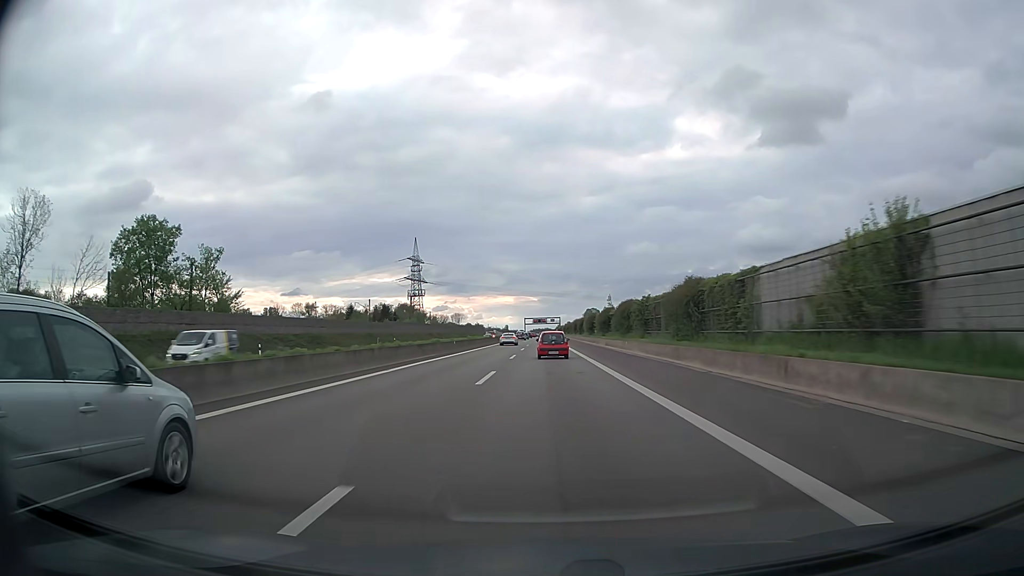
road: motorway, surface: asphalt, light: Day
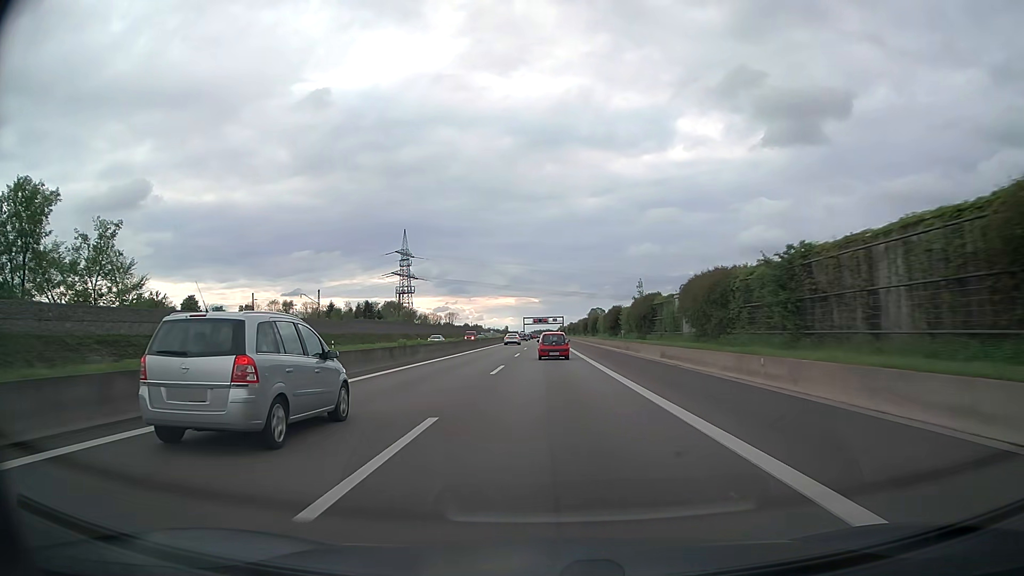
(-0.1, +31.0) m; 0°
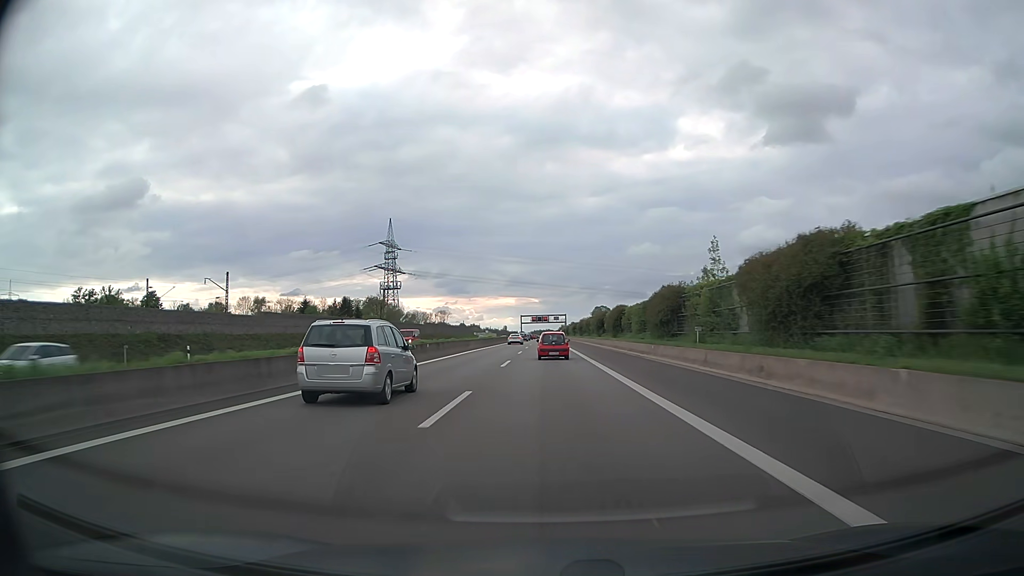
(0.0, +31.0) m; 0°
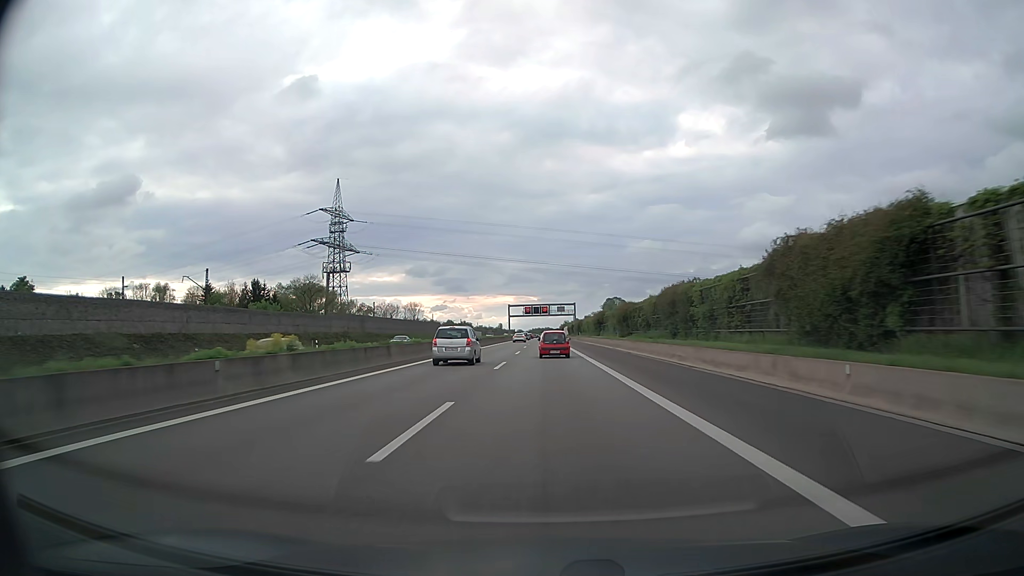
(+0.1, +74.5) m; 0°
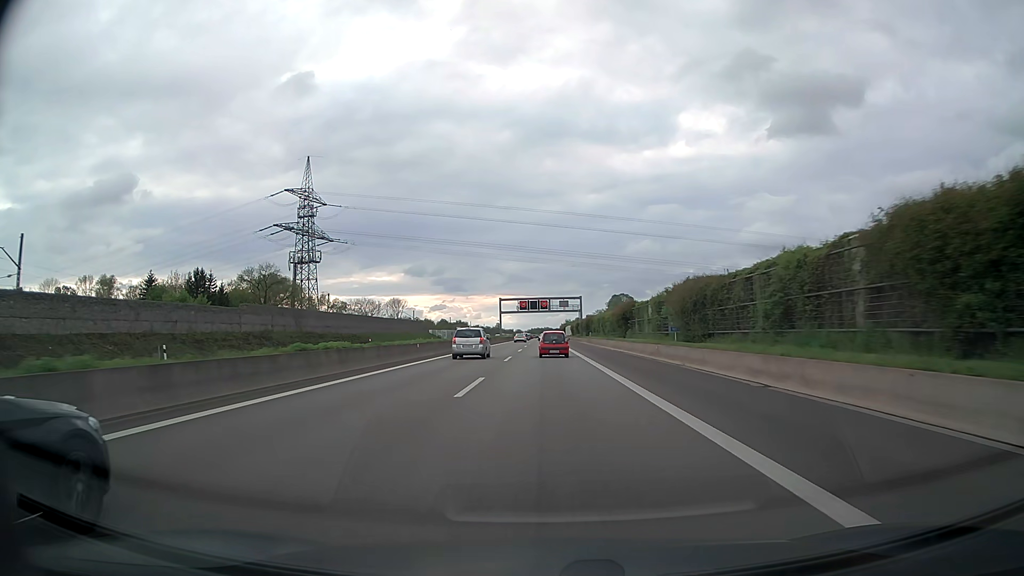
(0.0, +28.8) m; 0°
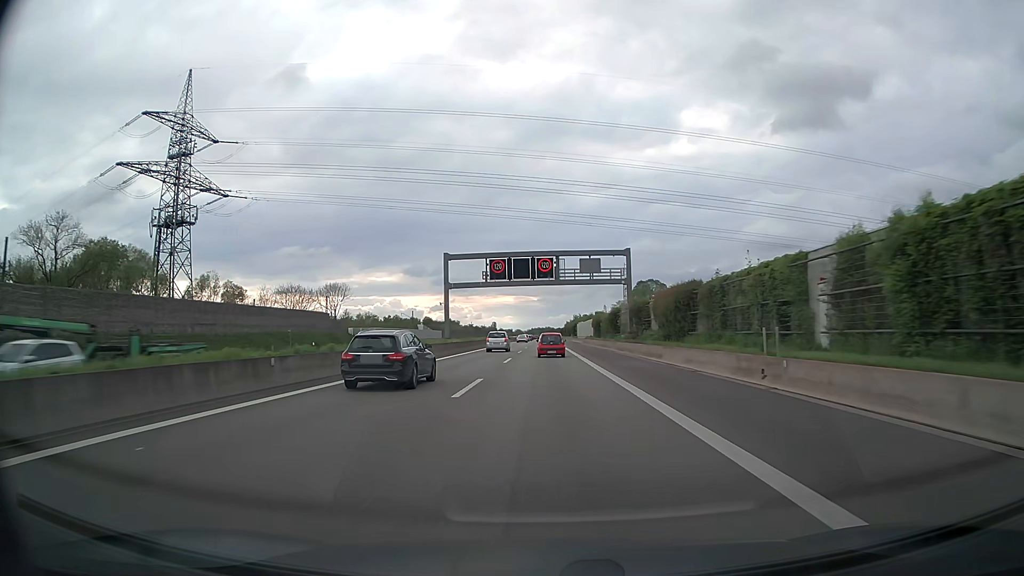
(0.0, +71.9) m; 0°
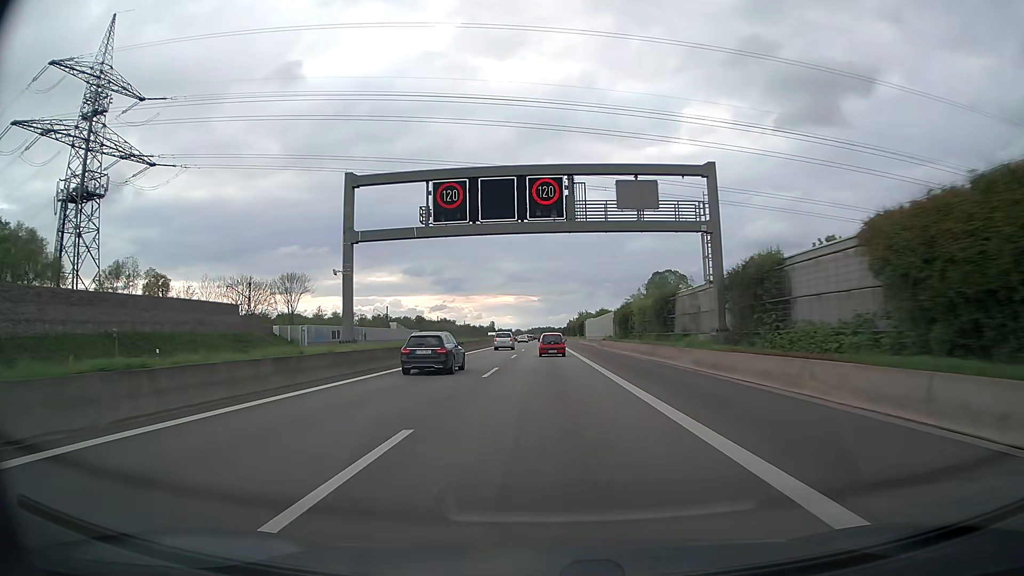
(0.0, +29.0) m; 0°
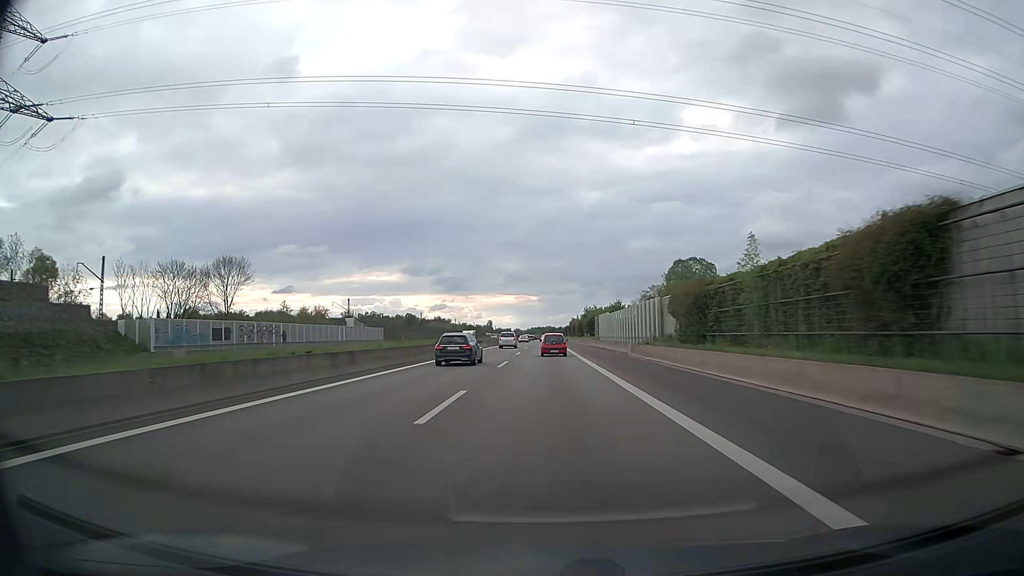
(0.0, +29.1) m; 0°
